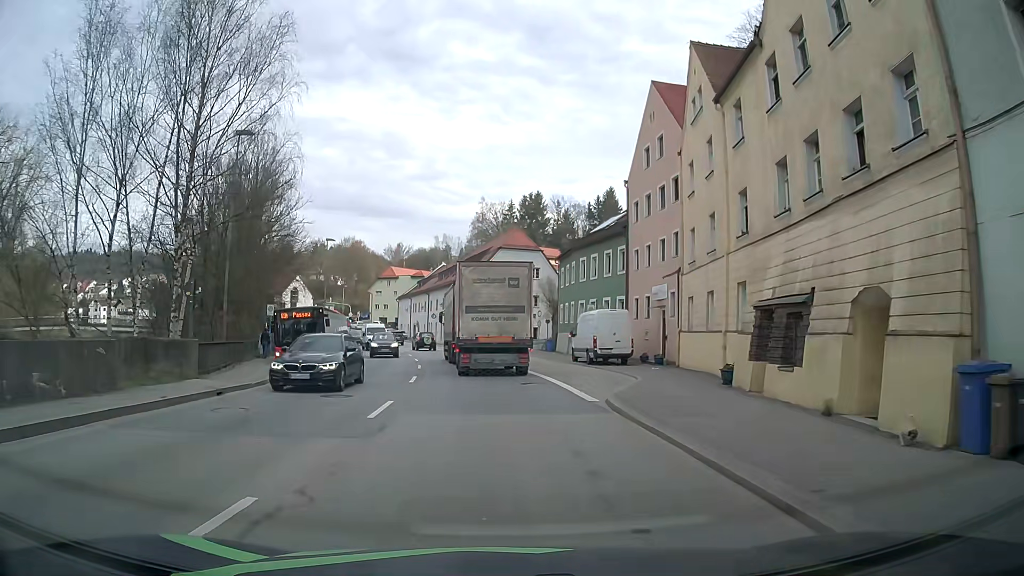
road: primary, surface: asphalt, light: Day
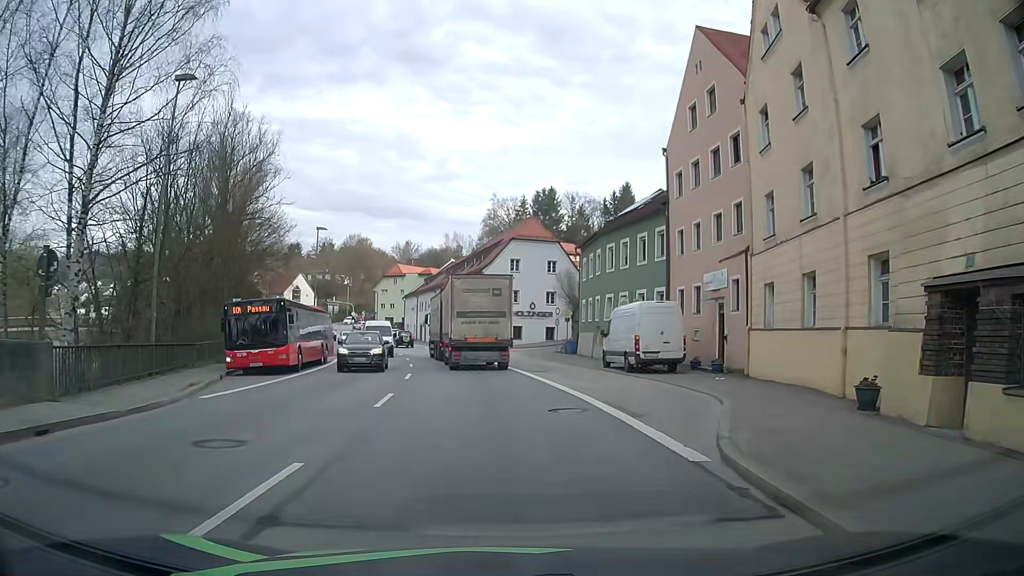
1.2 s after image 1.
(-0.2, +7.3) m; -2°
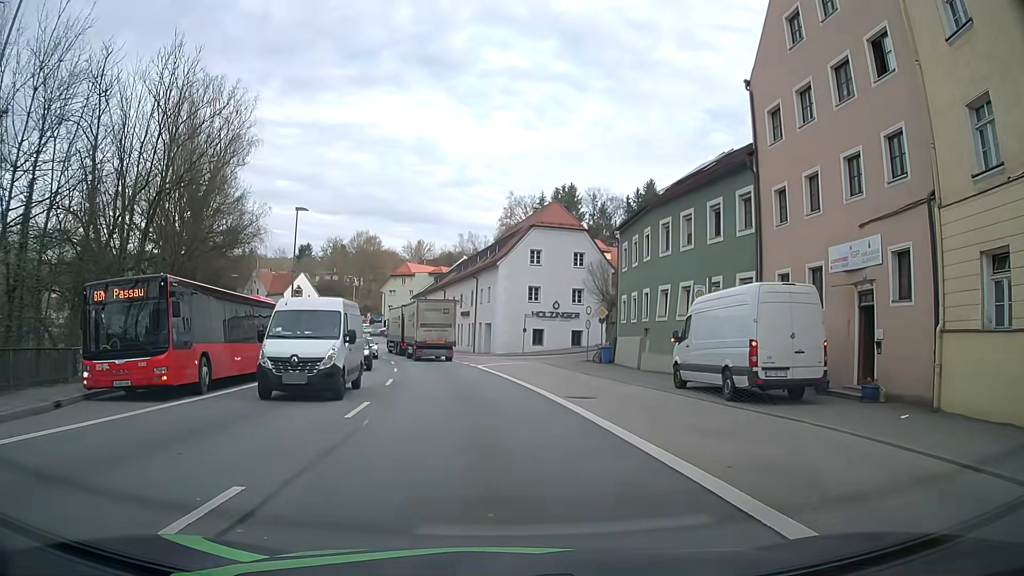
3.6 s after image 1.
(0.0, +10.1) m; -2°
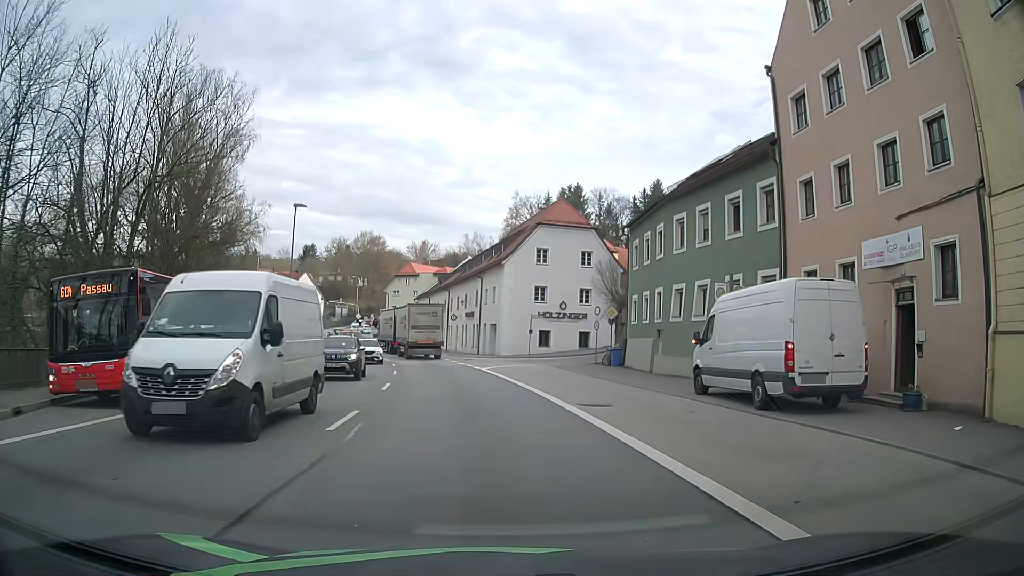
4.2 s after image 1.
(0.0, +1.6) m; -2°
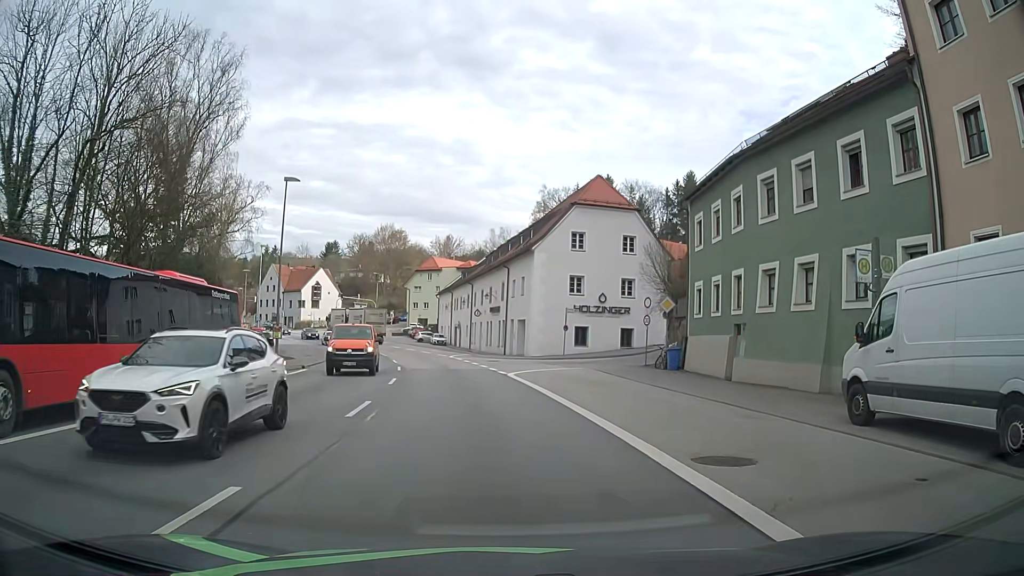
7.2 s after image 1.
(+0.1, +7.5) m; 0°
